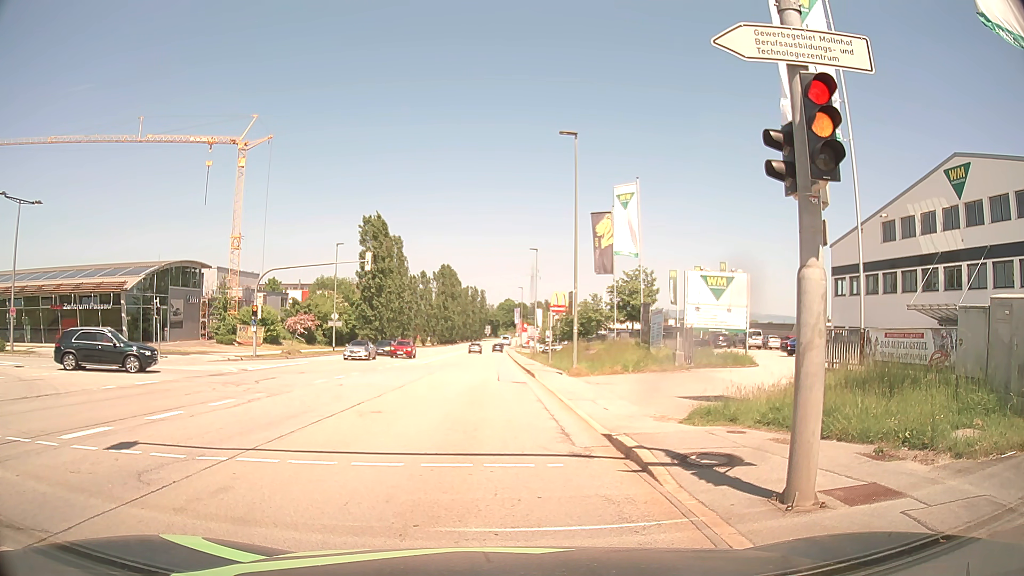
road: secondary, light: Day
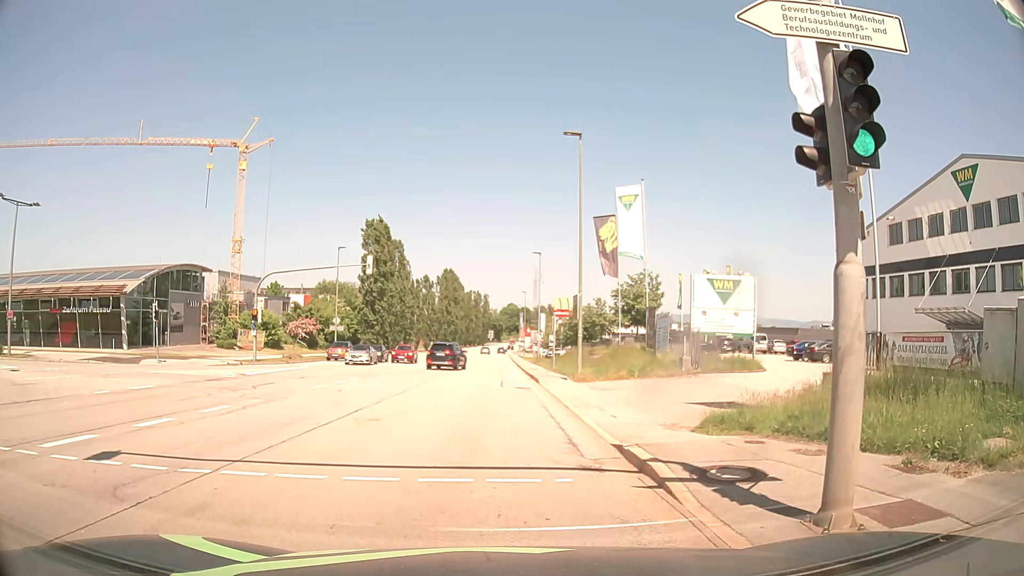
(0.0, +0.7) m; +2°
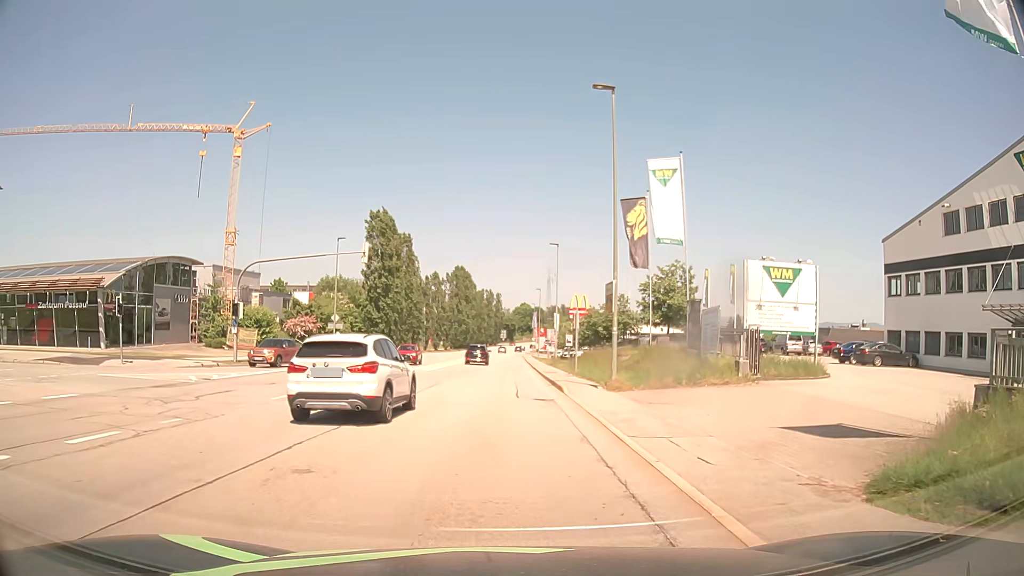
(-0.3, +5.9) m; -2°
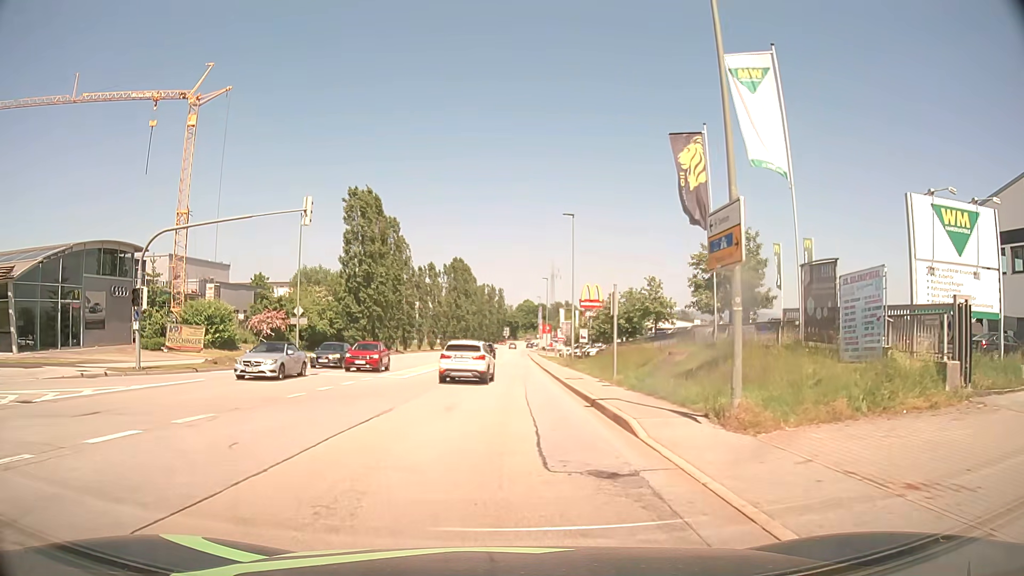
(-0.2, +12.1) m; -1°
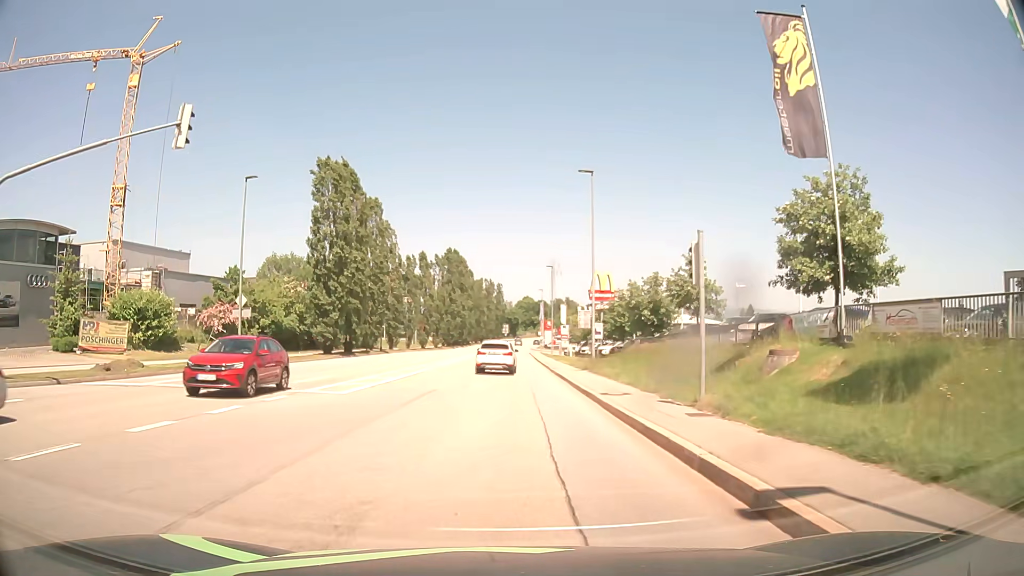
(0.0, +11.1) m; 0°
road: tertiary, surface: asphalt
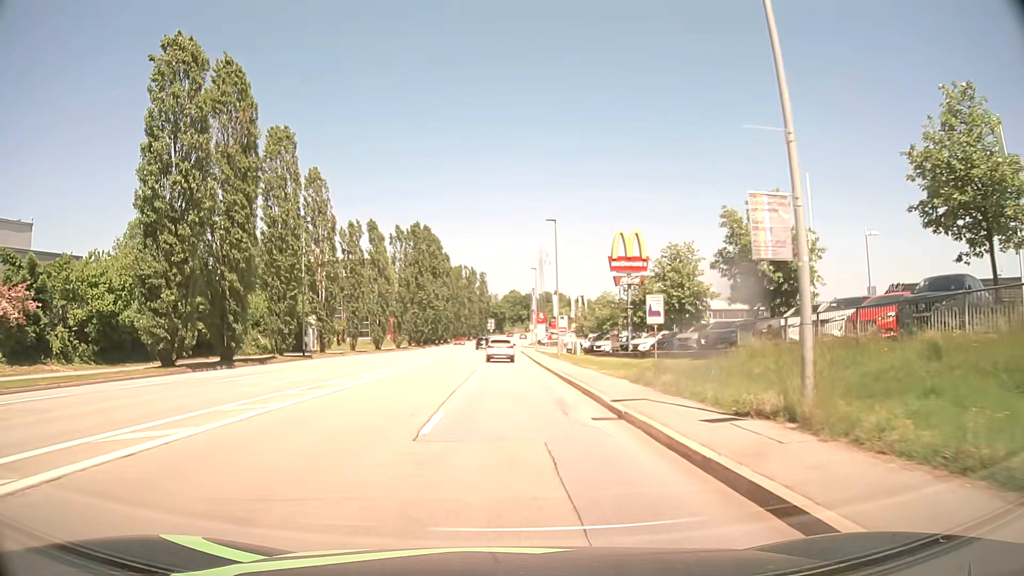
(+0.3, +25.8) m; +1°
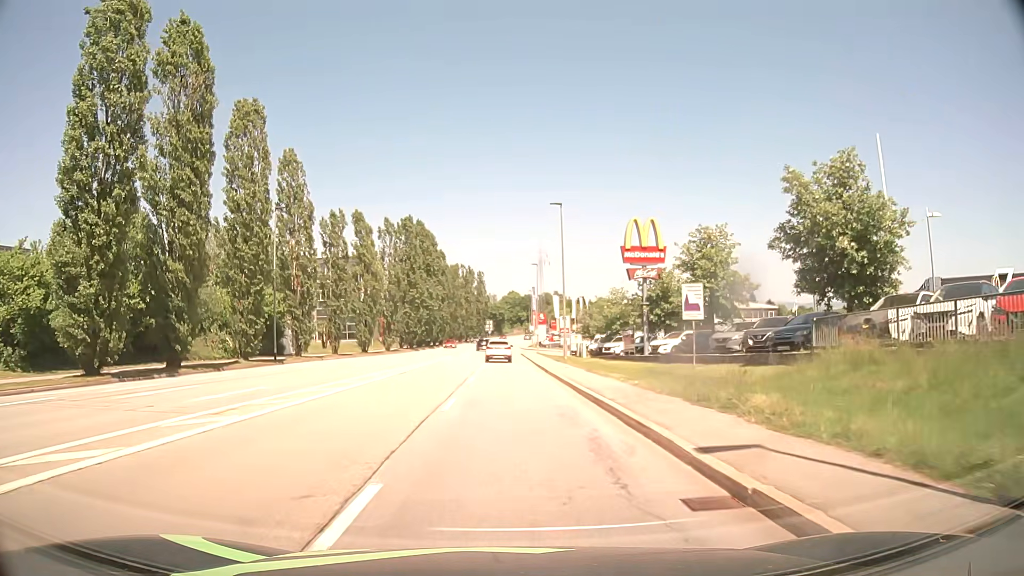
(0.0, +6.5) m; 0°
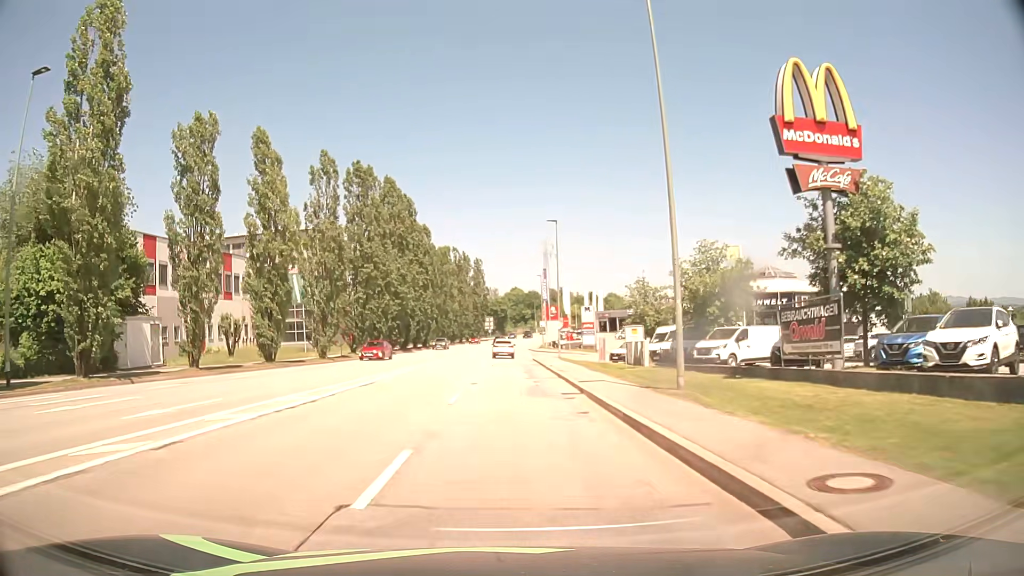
(-0.1, +28.0) m; 0°
(0, +10) (0, +20) (0, +30) (0, +40) (0, +50) (0, +60) (0, +70) (0, +80) (0, +90) (+1, +100) m
